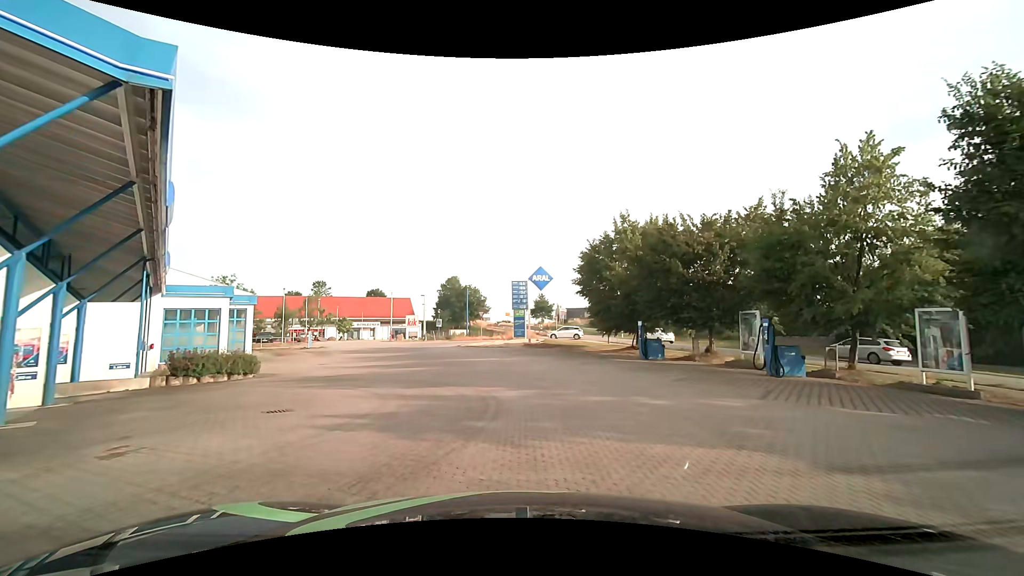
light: Day
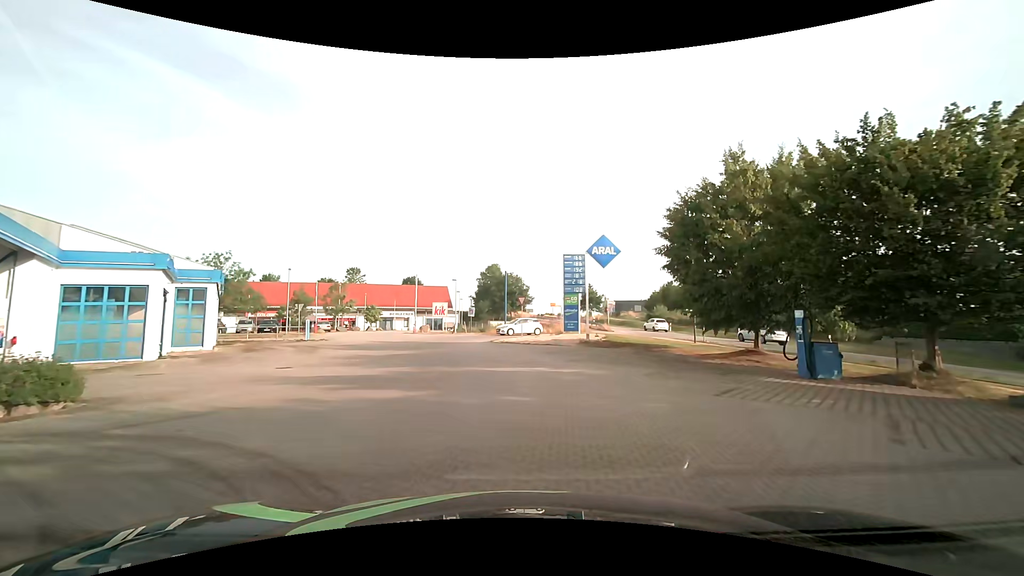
(-0.6, +10.9) m; -6°
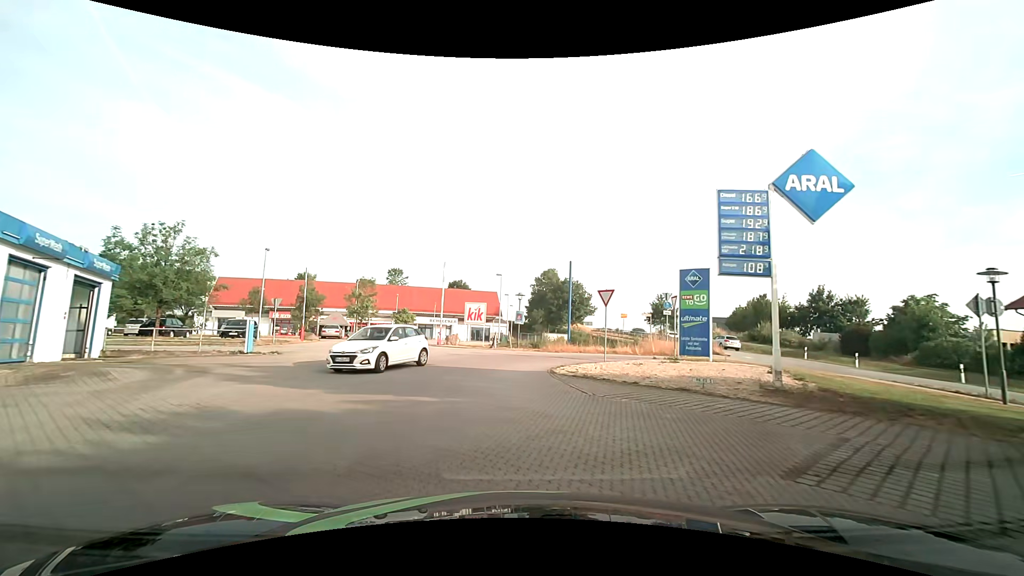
(-0.7, +15.8) m; -5°
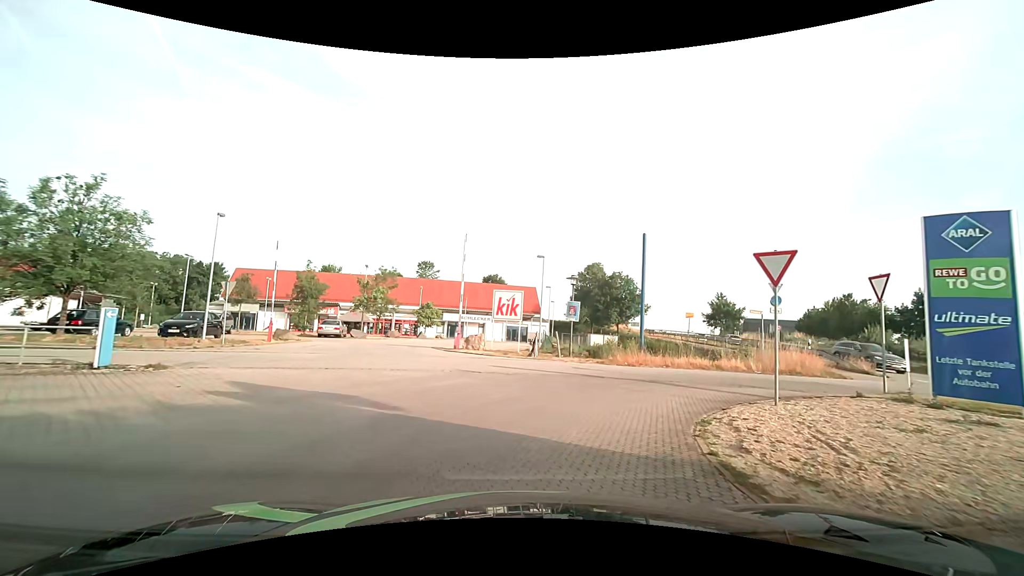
(-0.5, +10.6) m; -5°
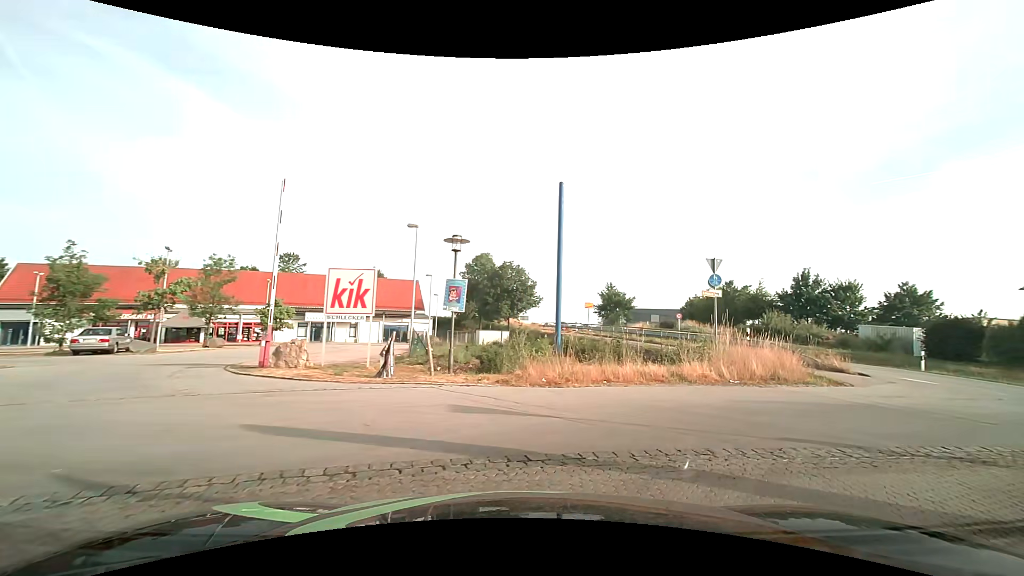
(+0.7, +8.7) m; +14°
